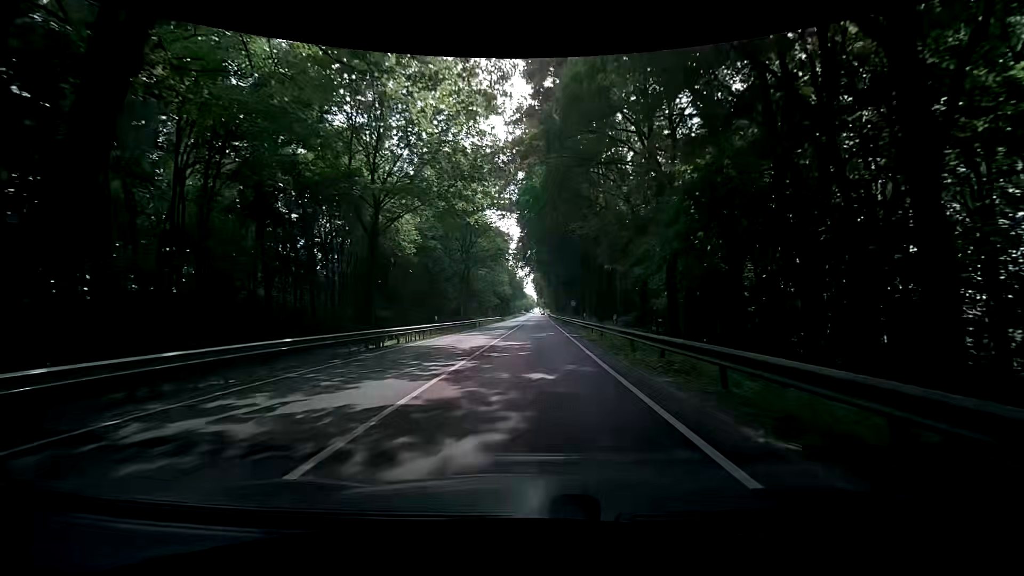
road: primary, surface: asphalt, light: Day
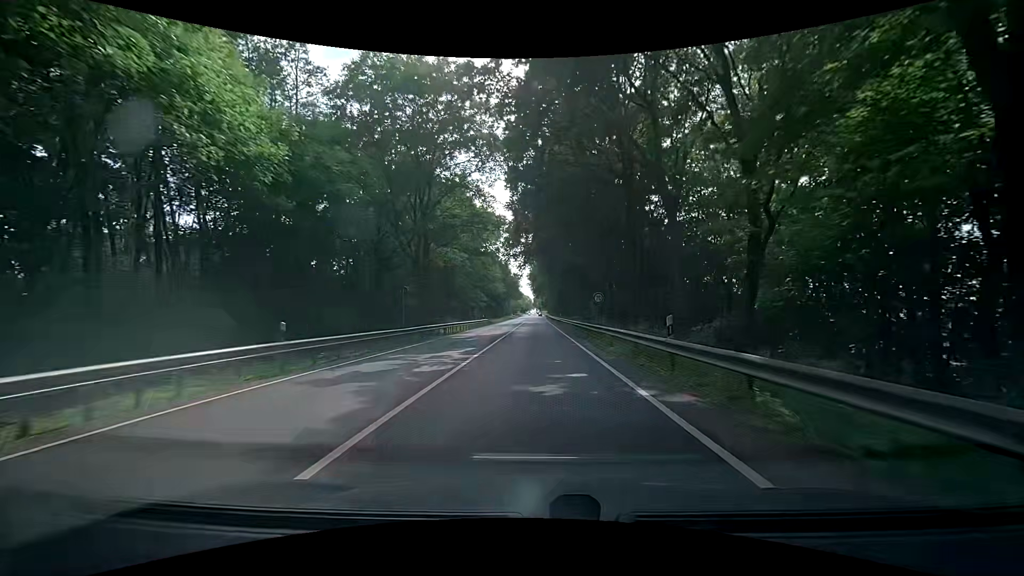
(0.0, +21.0) m; +1°
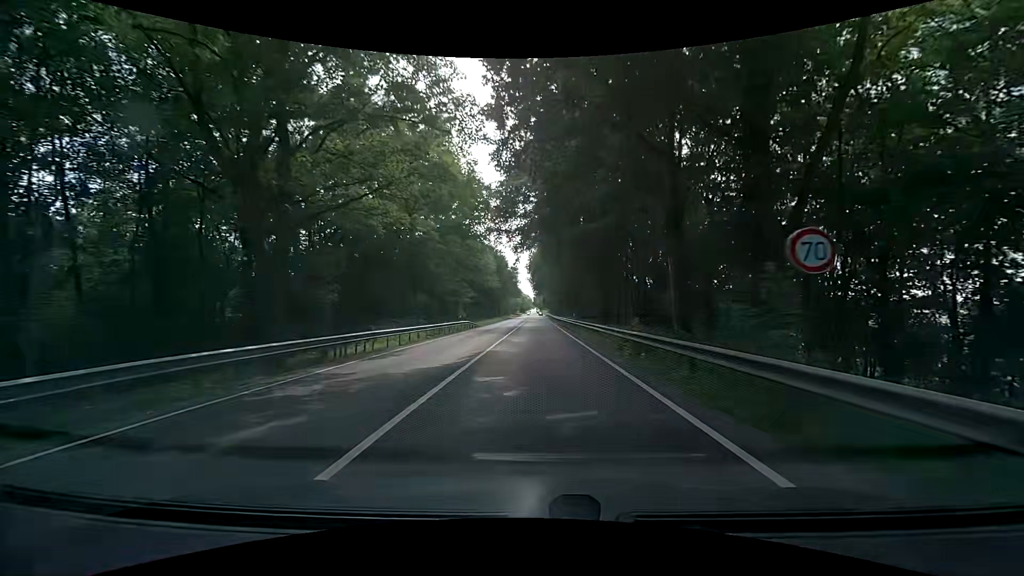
(-0.3, +21.0) m; -1°
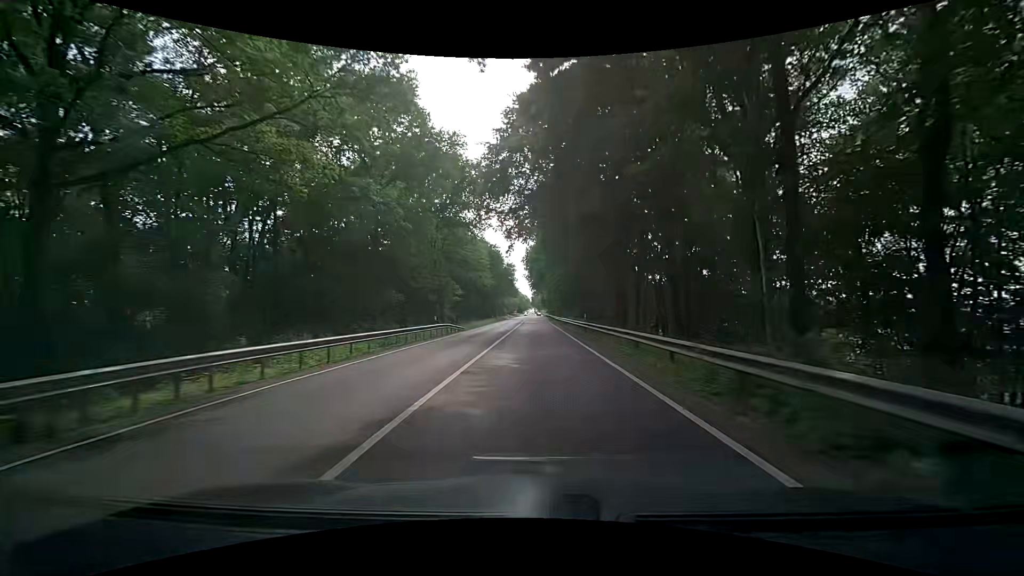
(+0.1, +10.5) m; 0°
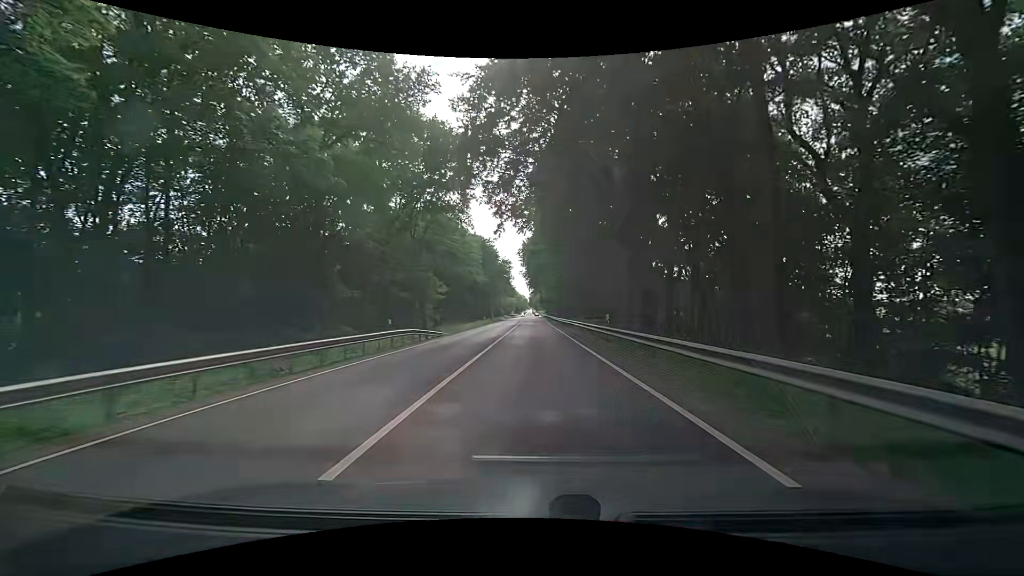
(0.0, +10.5) m; -1°
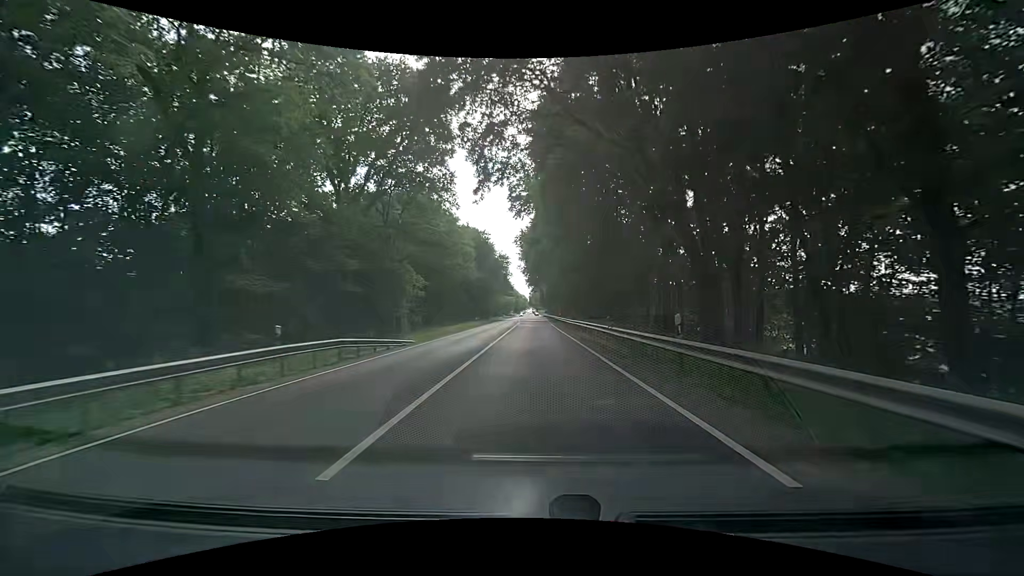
(+0.1, +10.5) m; +1°
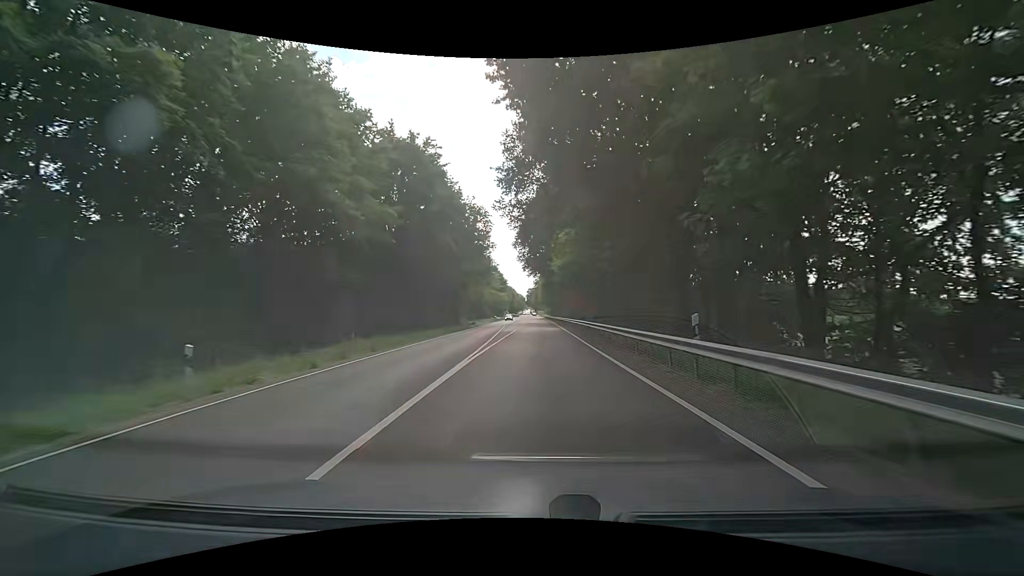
(+0.3, +52.6) m; +1°
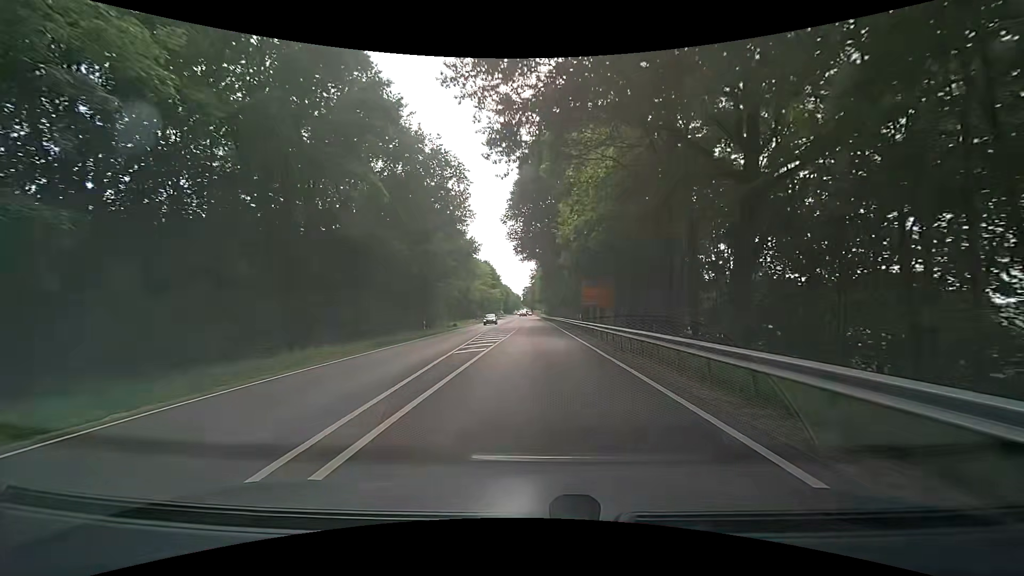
(+0.1, +21.0) m; +1°
(0, +10) (0, +20) (0, +30) (0, +40) (0, +50) (0, +60) (0, +70) (0, +80) (0, +90) (-1, +100) m
